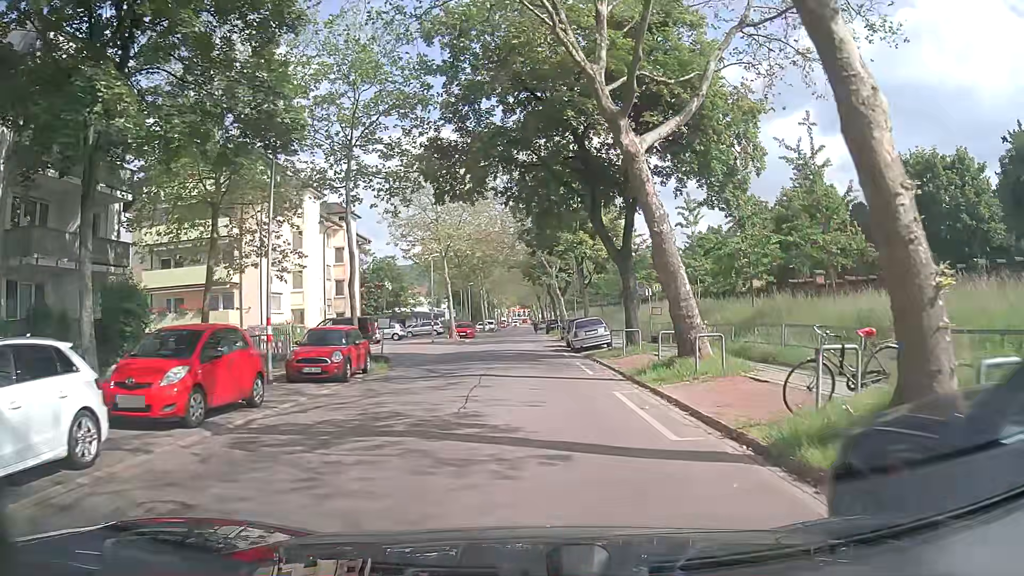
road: residential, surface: asphalt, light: Day
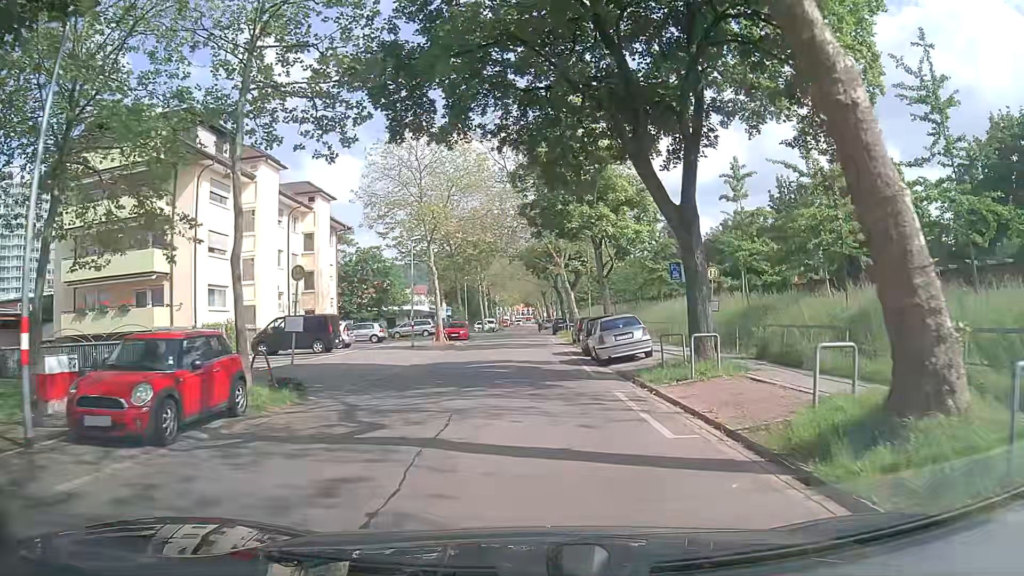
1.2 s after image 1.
(+0.2, +9.3) m; +3°
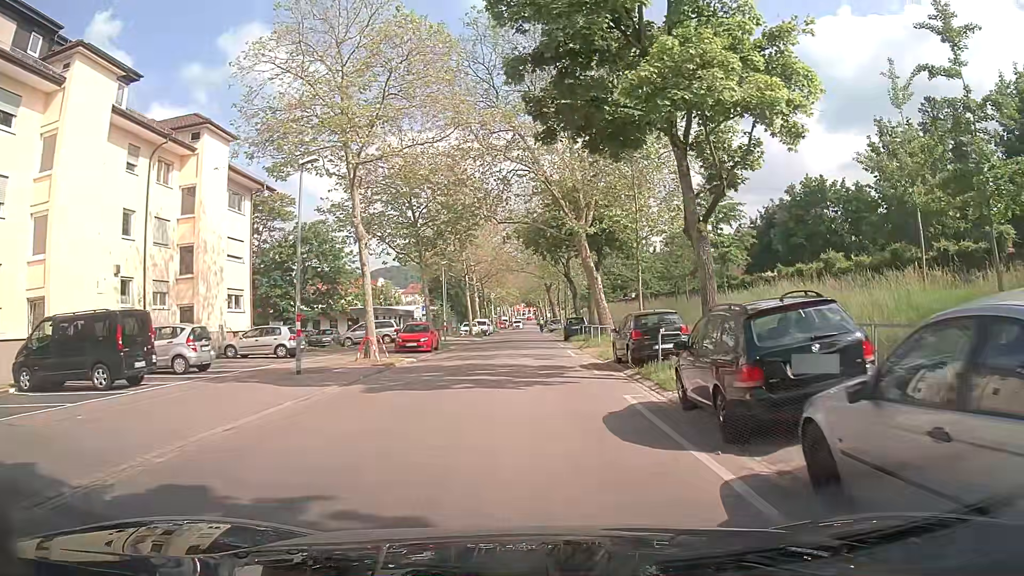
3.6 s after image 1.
(-0.6, +18.9) m; -2°
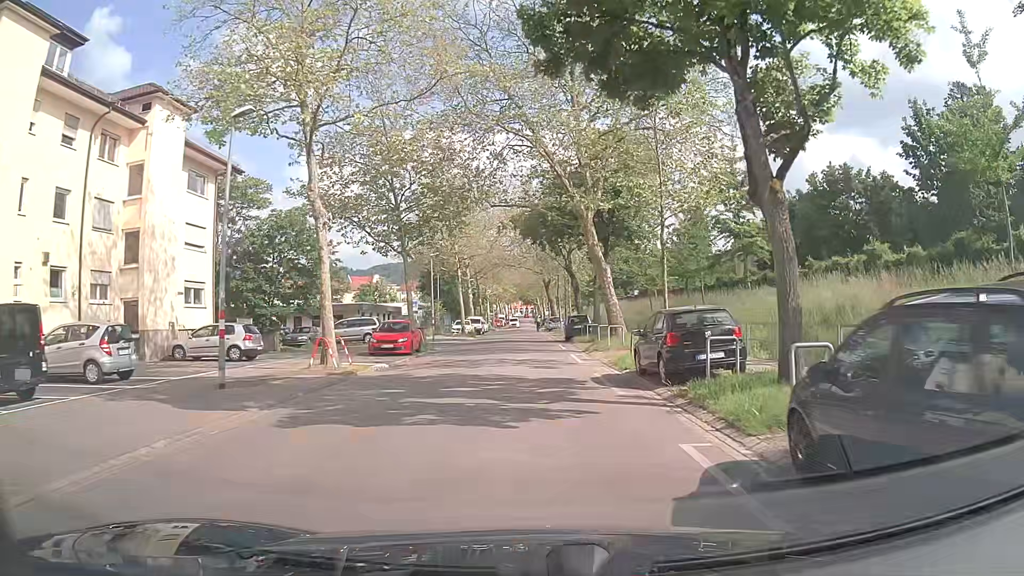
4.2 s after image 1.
(0.0, +4.7) m; +2°
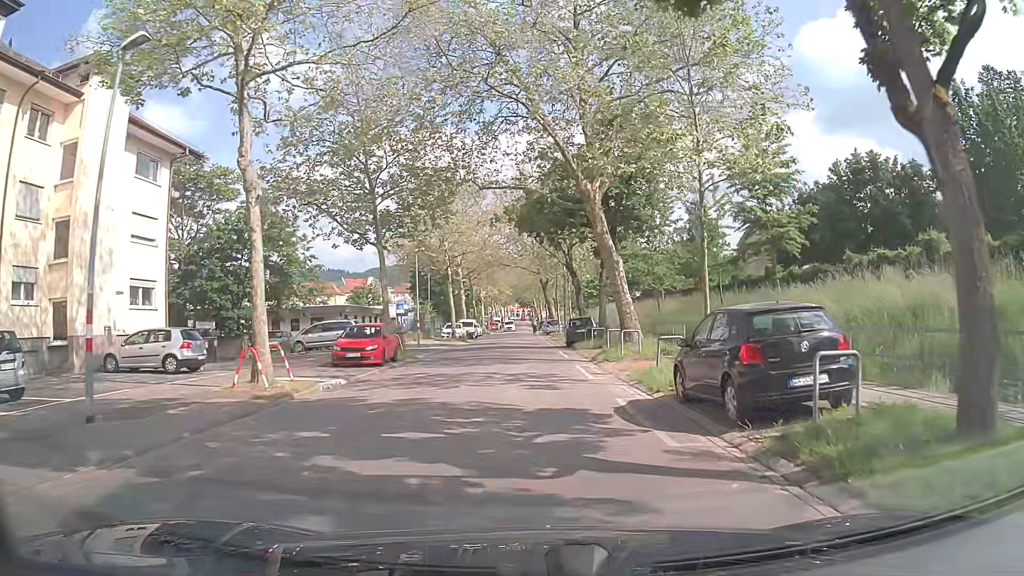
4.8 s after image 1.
(-0.1, +4.7) m; -1°
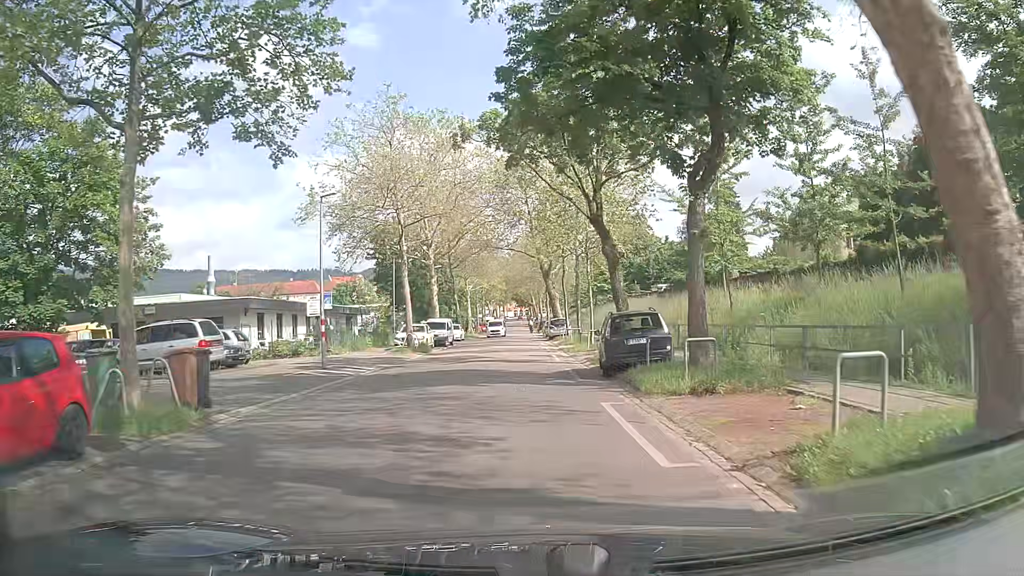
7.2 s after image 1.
(-0.1, +18.8) m; 0°
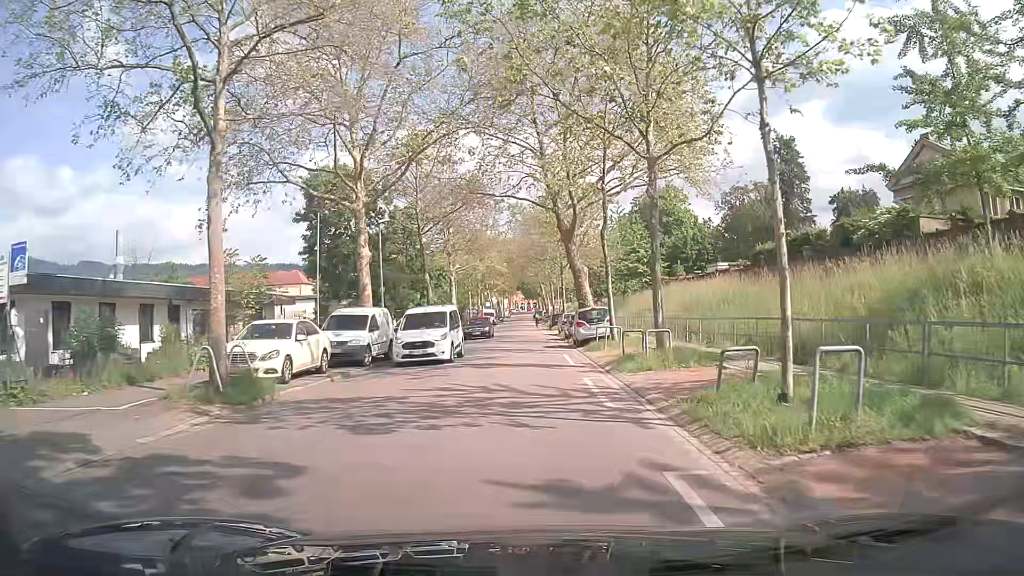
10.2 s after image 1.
(-0.2, +23.1) m; -1°
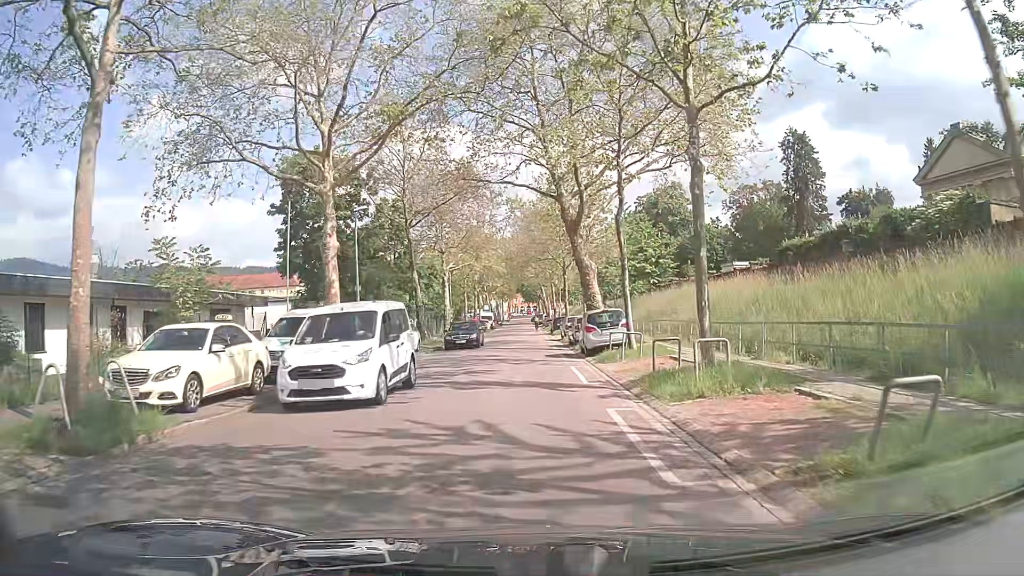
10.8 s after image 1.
(0.0, +4.6) m; 0°
(0, +10) (0, +20) (0, +30) (0, +40) (0, +50) (0, +60) (0, +70) (0, +80) (0, +90) (0, +100) m
